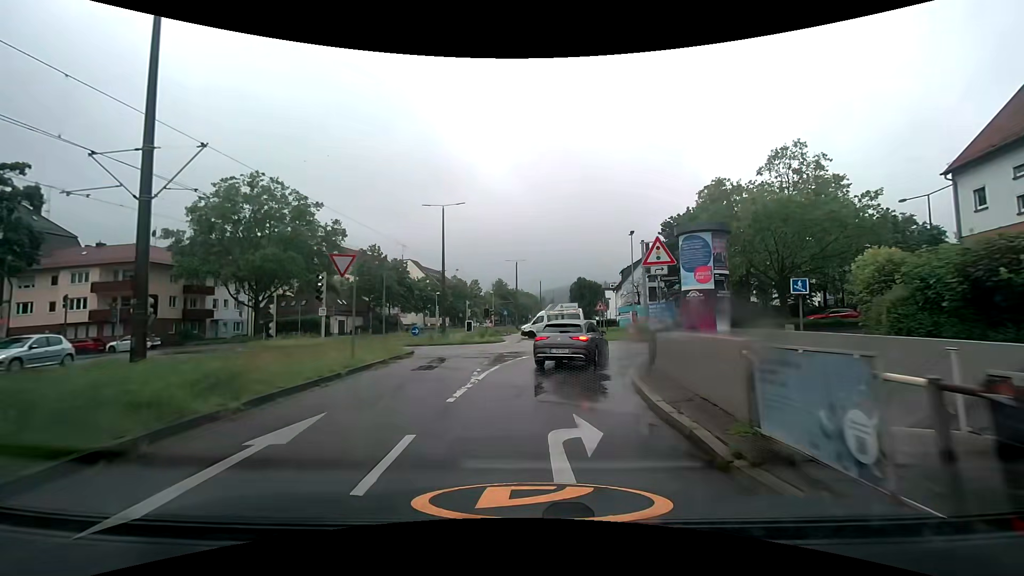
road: secondary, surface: asphalt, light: Day
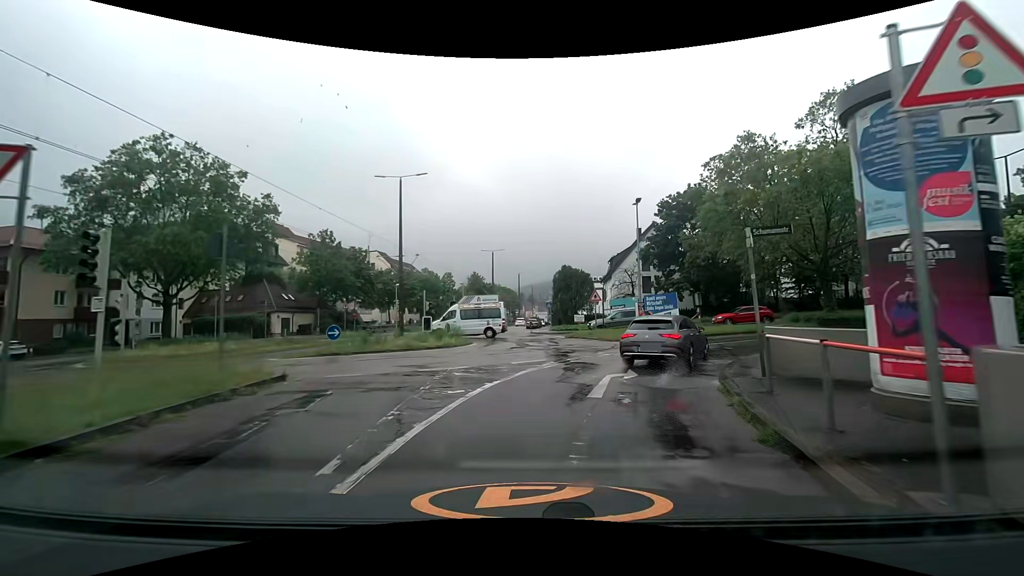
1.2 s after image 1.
(+0.2, +9.3) m; +2°
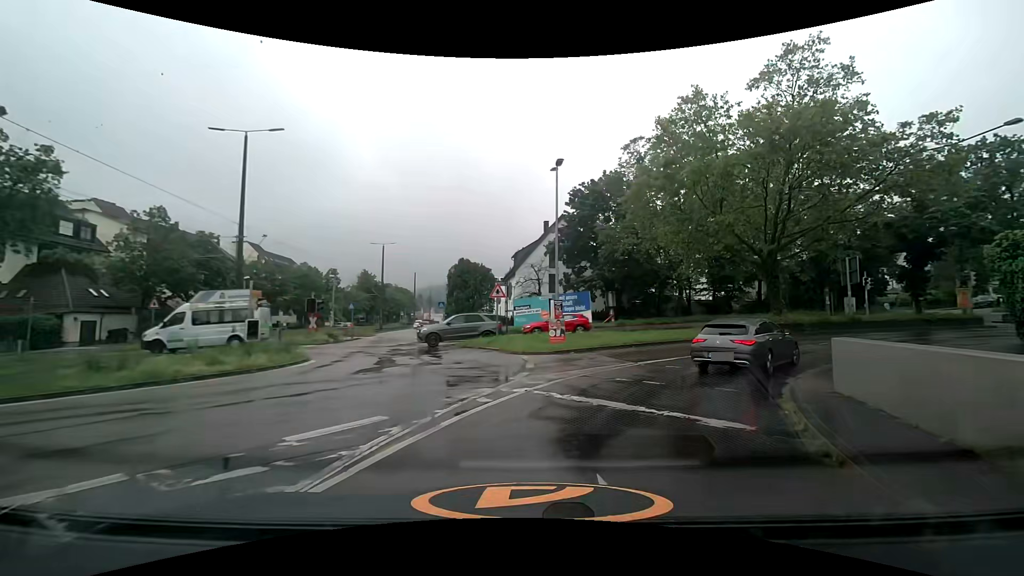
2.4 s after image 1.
(+0.8, +8.7) m; +12°
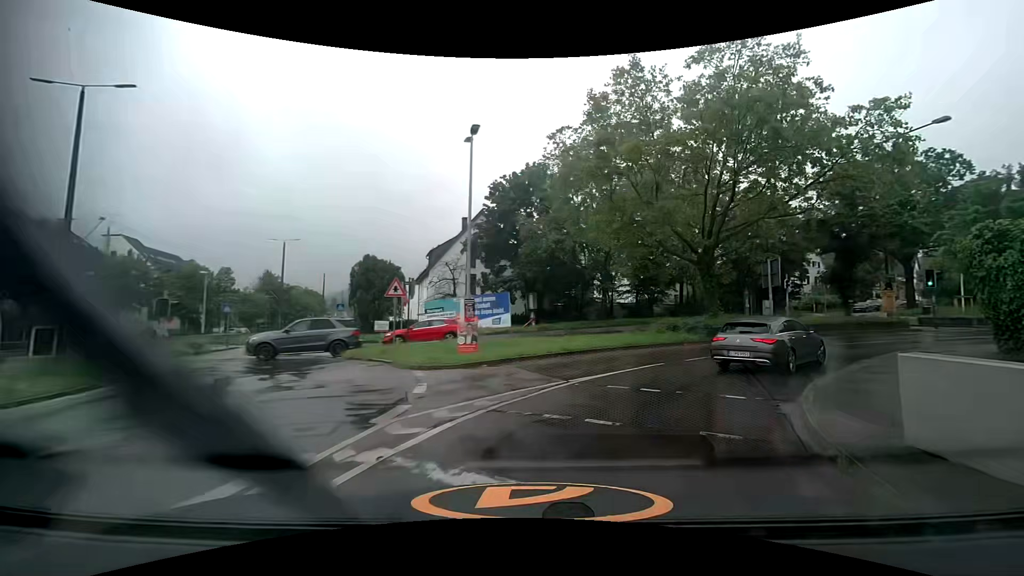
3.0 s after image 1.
(+0.3, +4.3) m; +7°
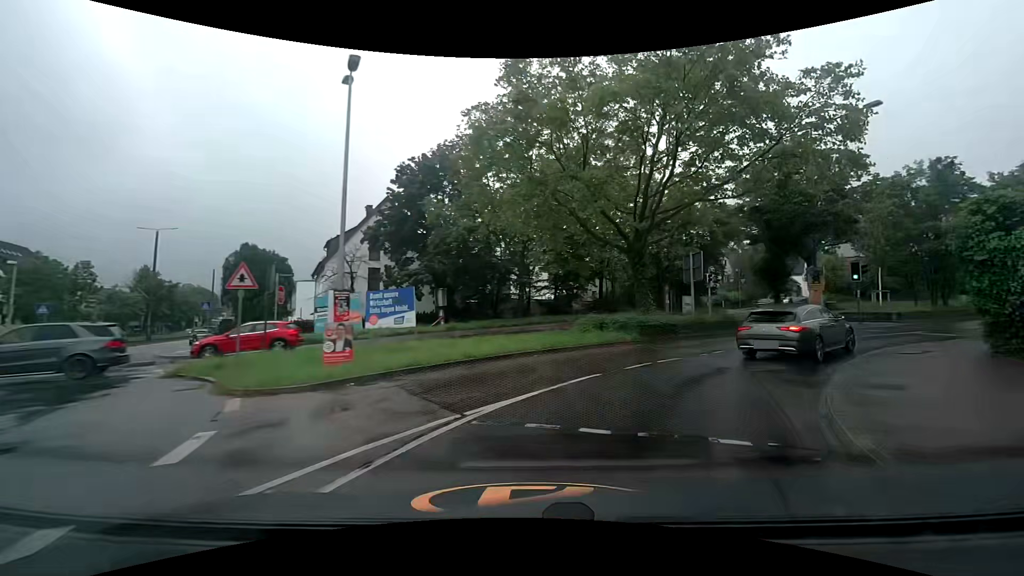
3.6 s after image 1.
(+0.5, +4.3) m; +11°
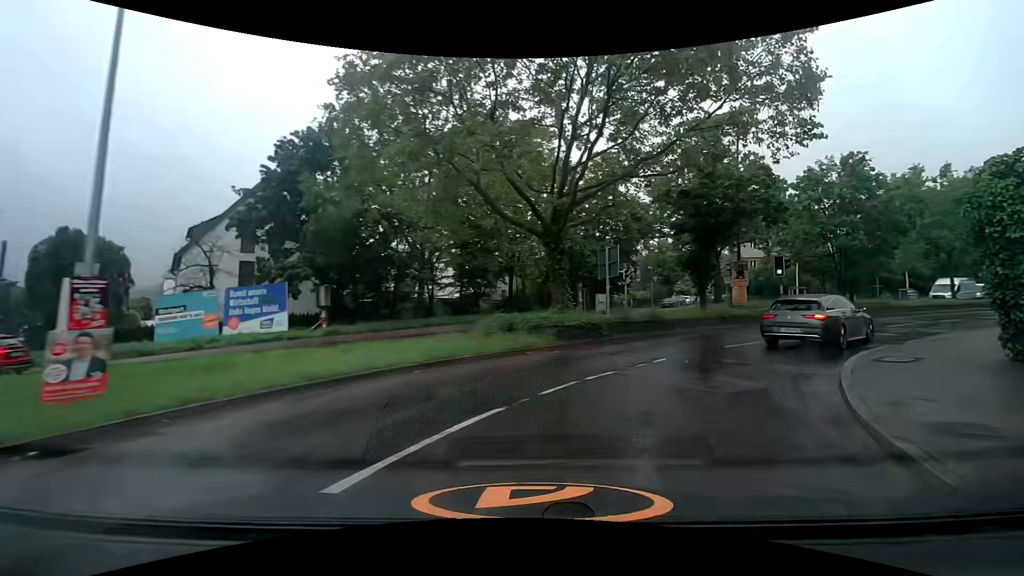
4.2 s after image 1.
(+0.4, +4.3) m; +10°
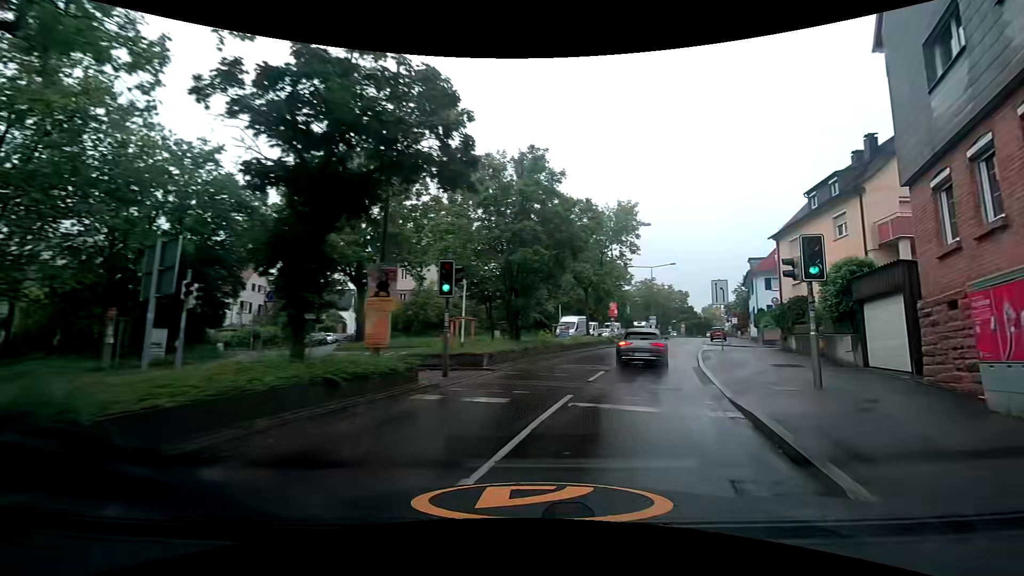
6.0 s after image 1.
(+4.2, +12.3) m; +38°
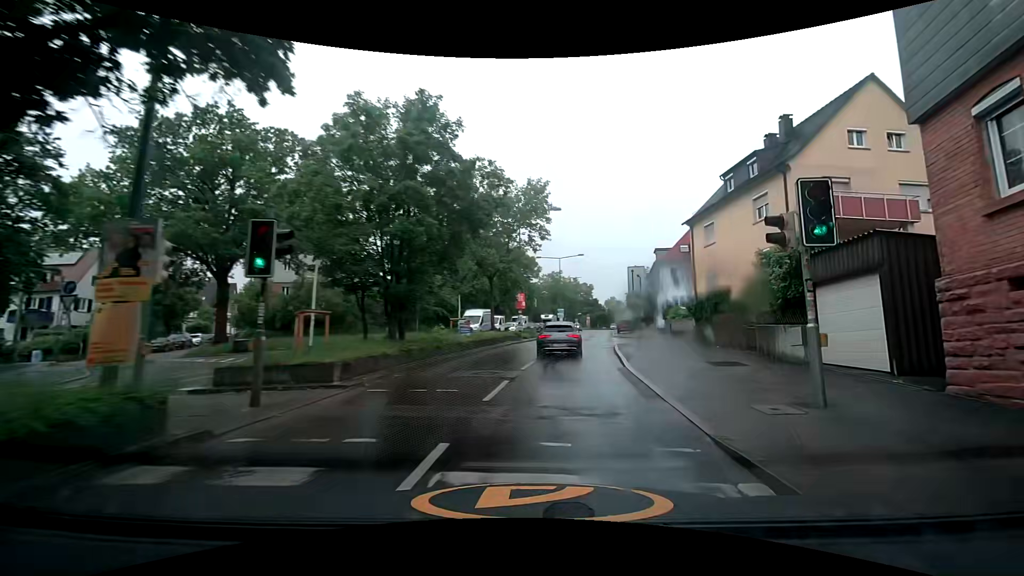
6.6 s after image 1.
(+0.5, +4.6) m; +10°
